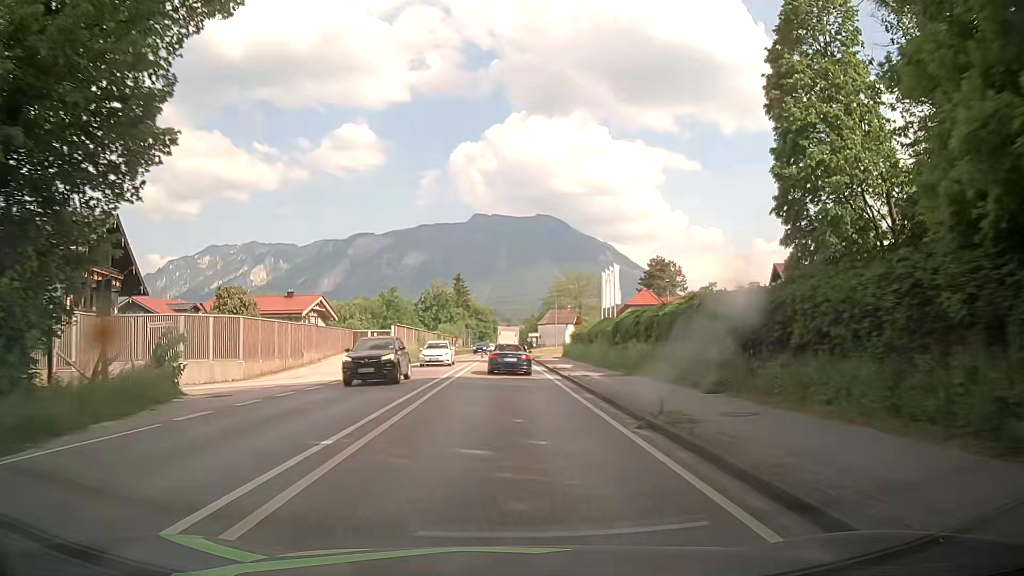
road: primary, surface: asphalt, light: Day
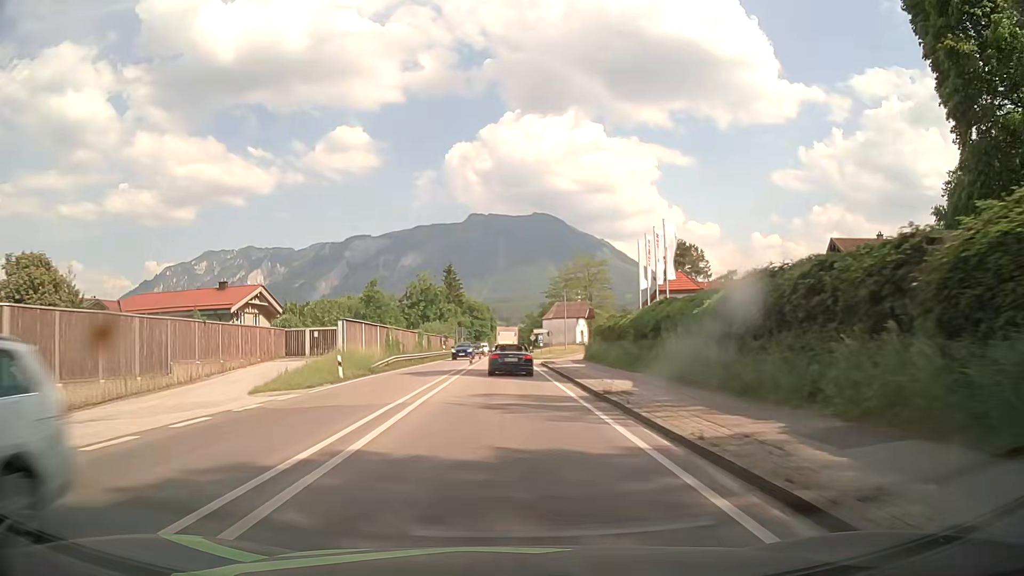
(0.0, +17.9) m; 0°
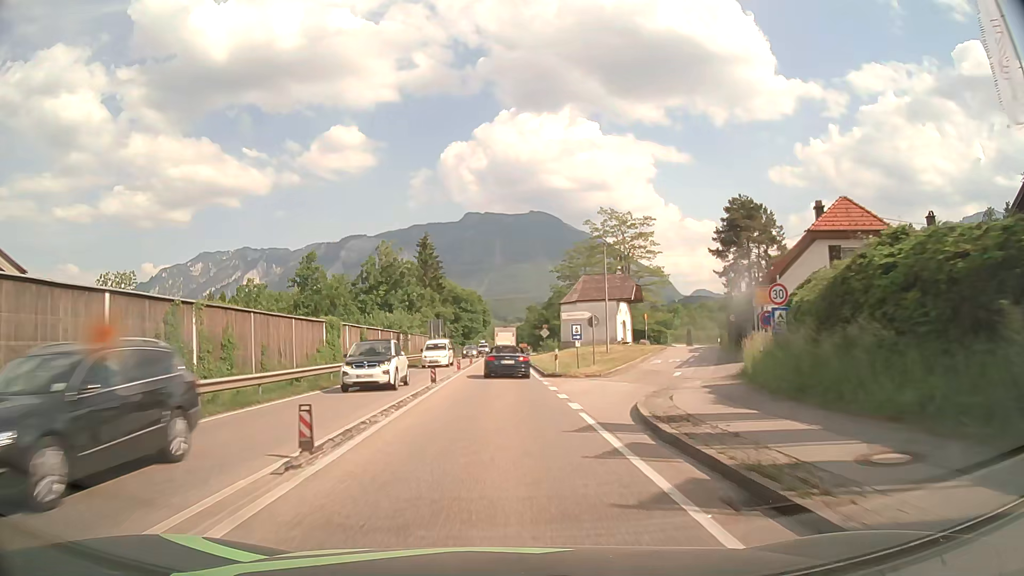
(+0.1, +34.7) m; 0°
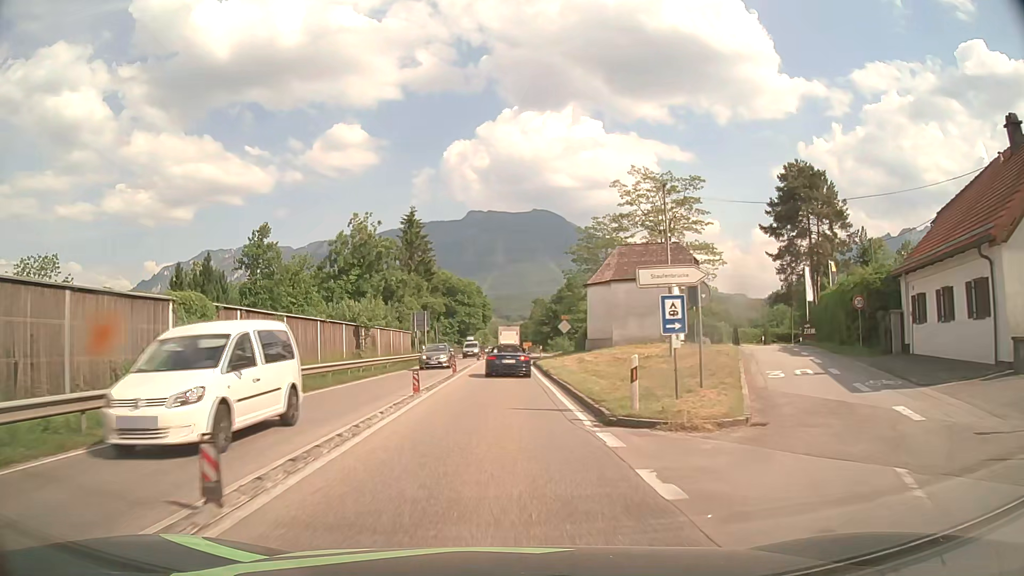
(0.0, +17.0) m; 0°
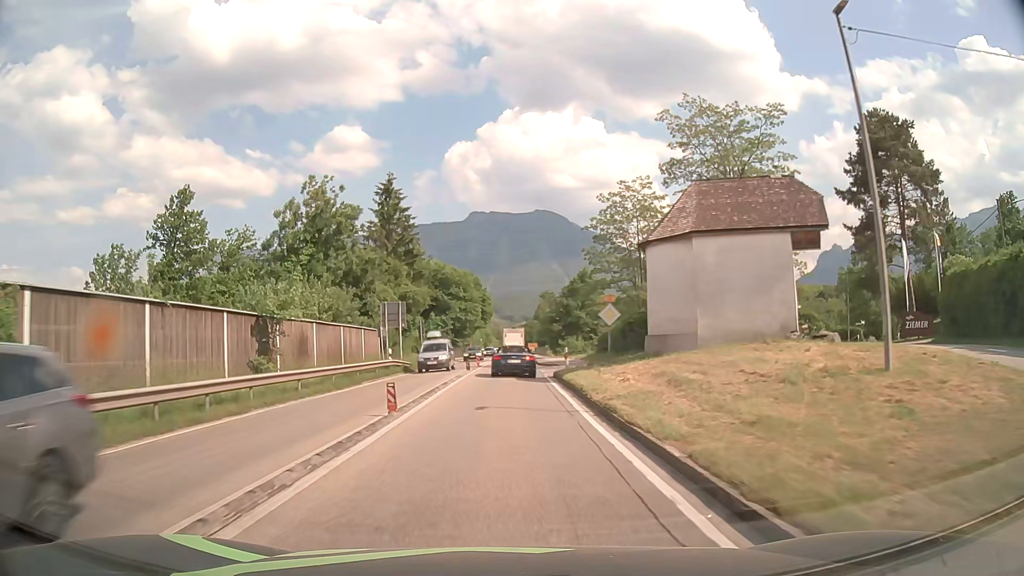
(0.0, +16.9) m; 0°
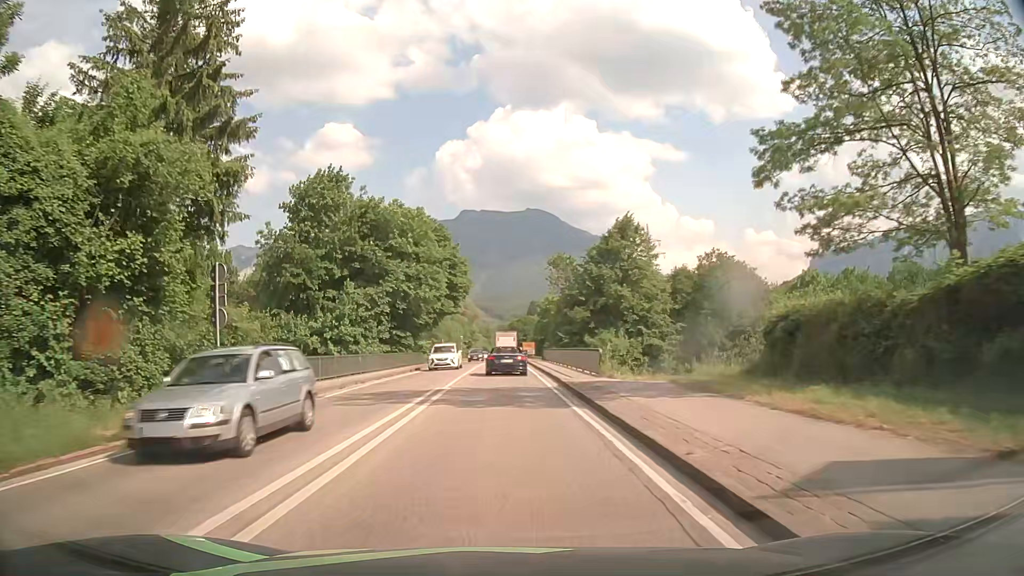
(+0.3, +42.6) m; +1°
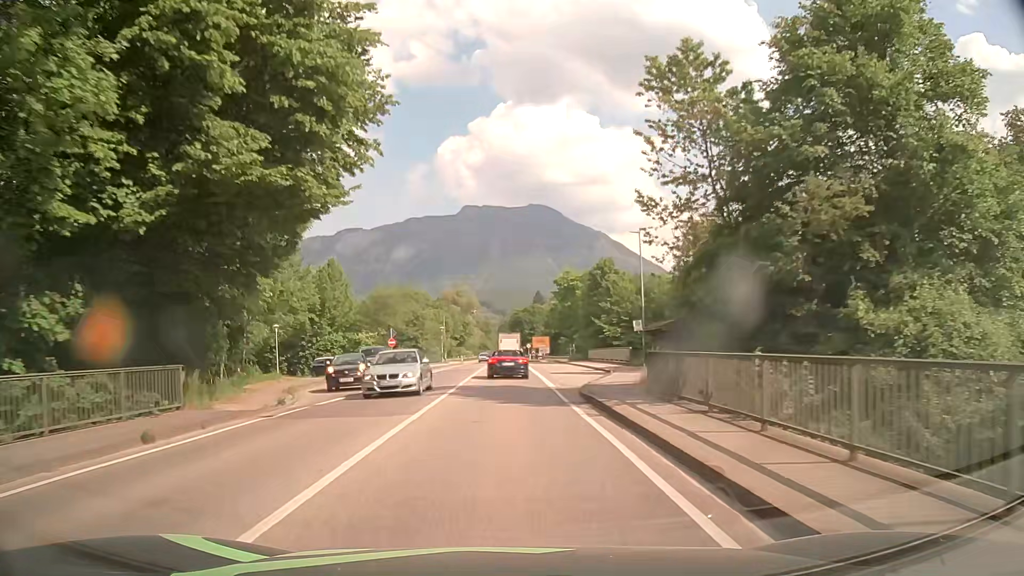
(0.0, +44.5) m; 0°
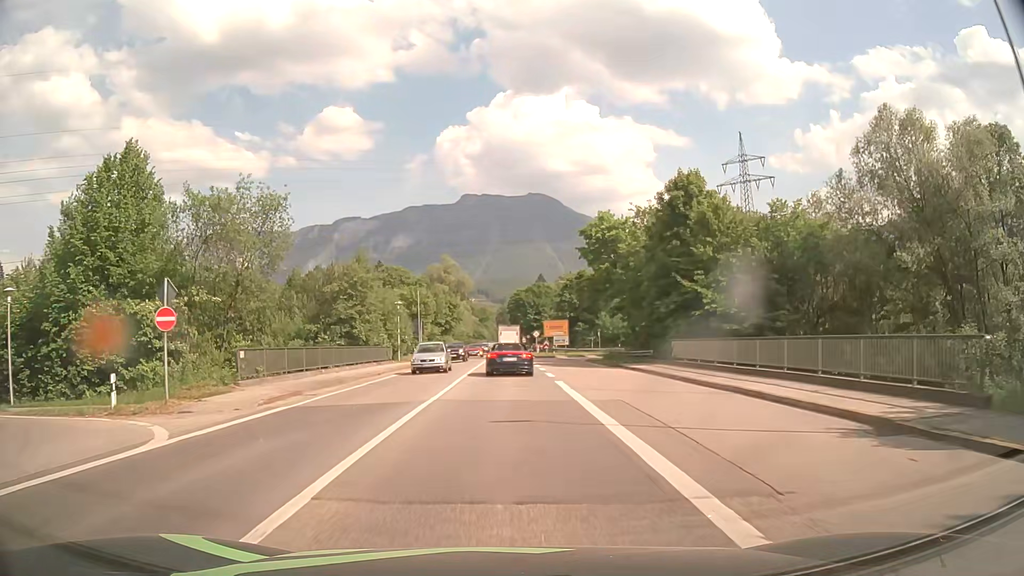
(0.0, +34.8) m; 0°
(0, +10) (0, +20) (0, +30) (0, +40) (0, +50) (0, +60) (0, +70) (0, +80) (0, +90) (0, +100) m
